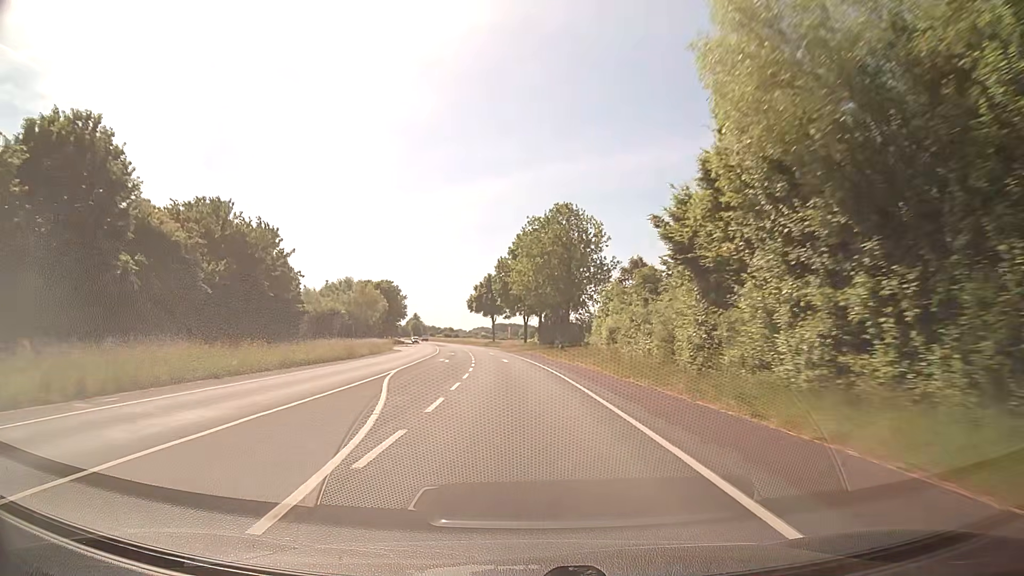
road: secondary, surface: asphalt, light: Day
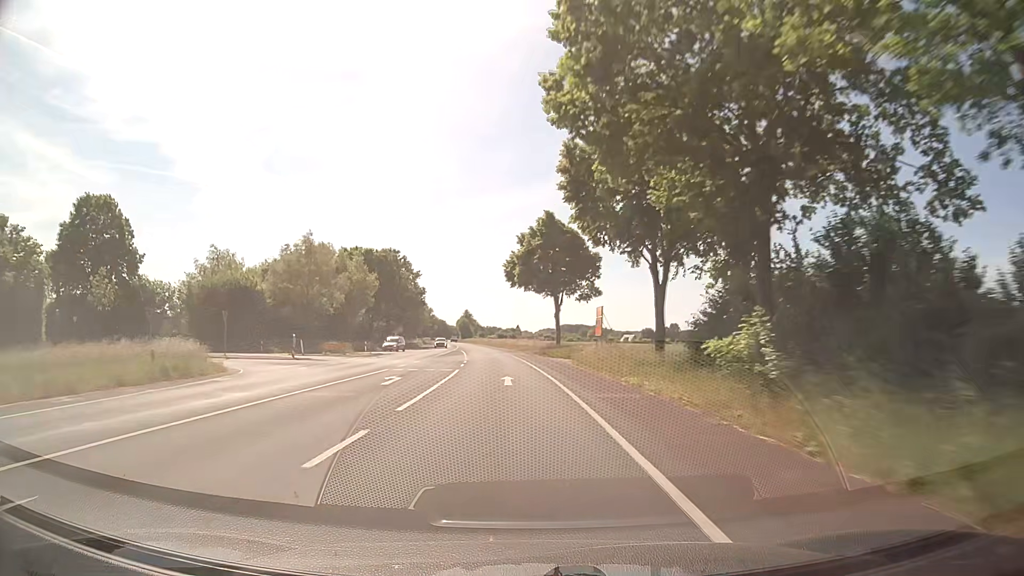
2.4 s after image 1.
(-3.0, +62.0) m; -6°
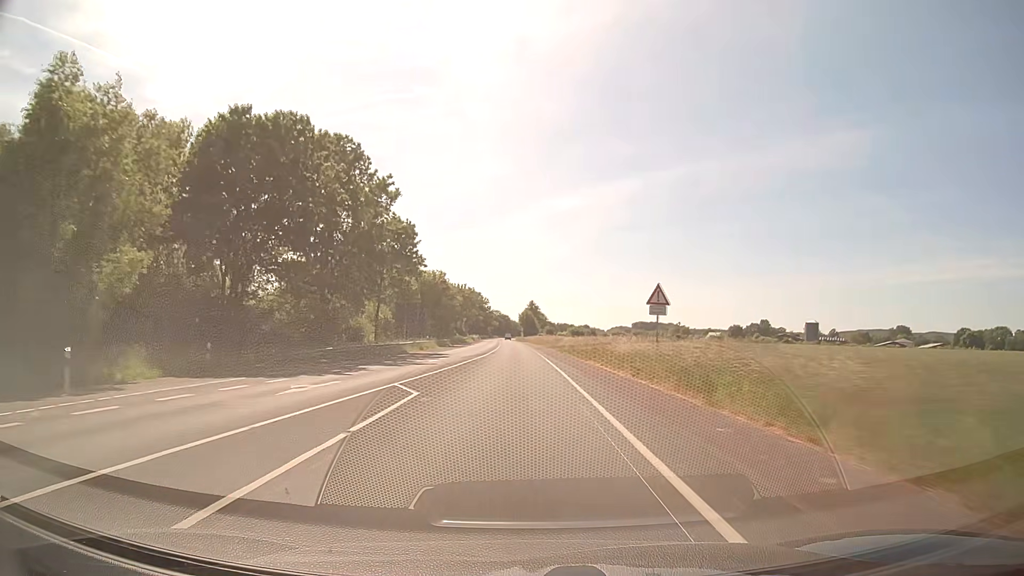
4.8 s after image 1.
(-3.4, +62.6) m; -6°
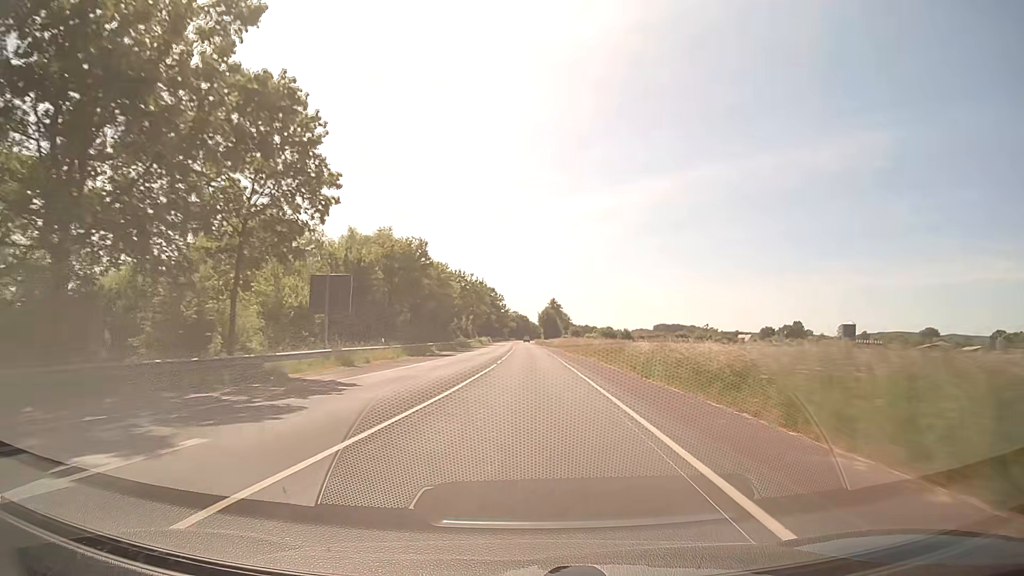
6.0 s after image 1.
(-0.6, +31.5) m; -2°
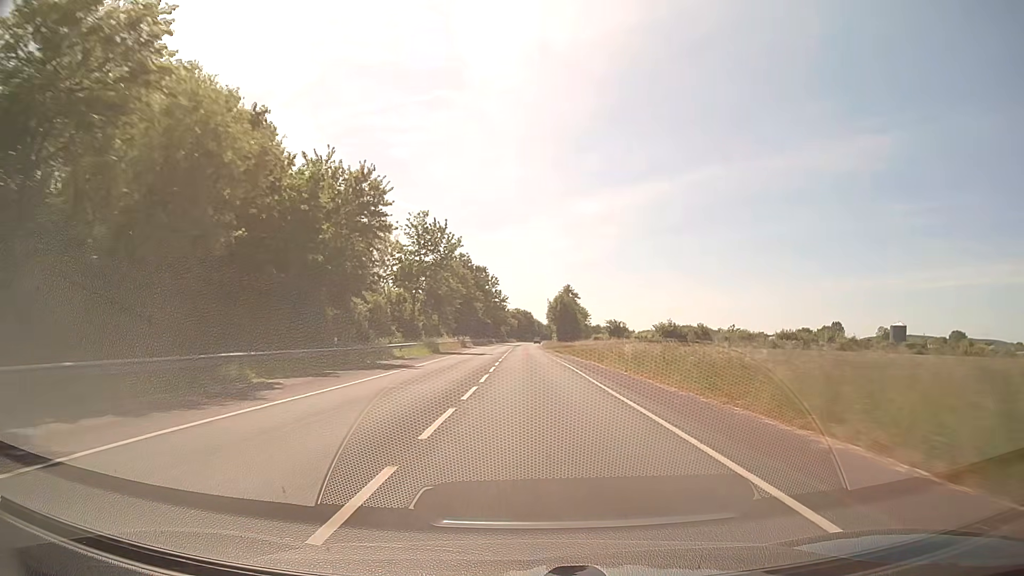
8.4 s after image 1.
(0.0, +63.2) m; 0°
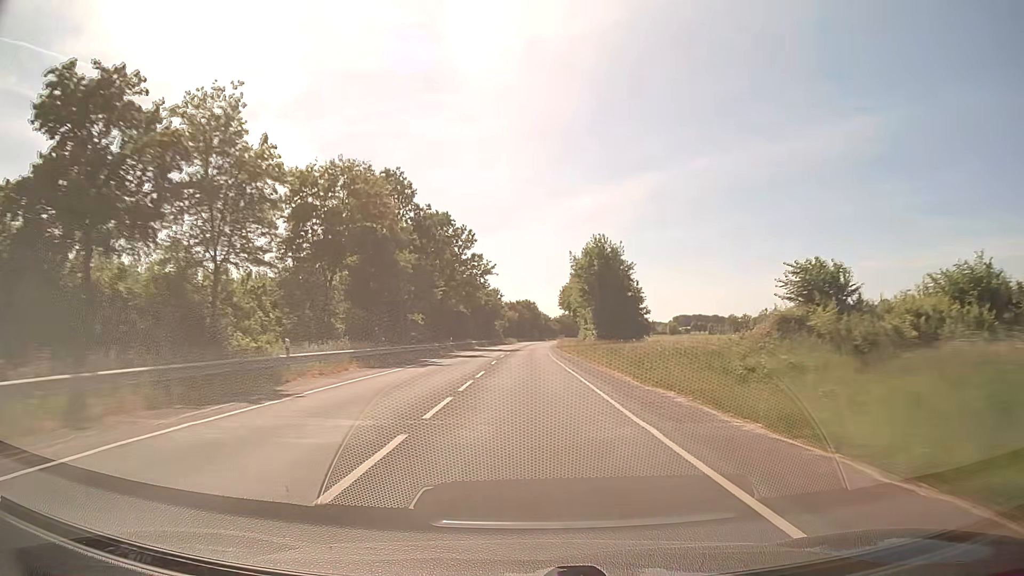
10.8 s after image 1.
(0.0, +63.2) m; 0°
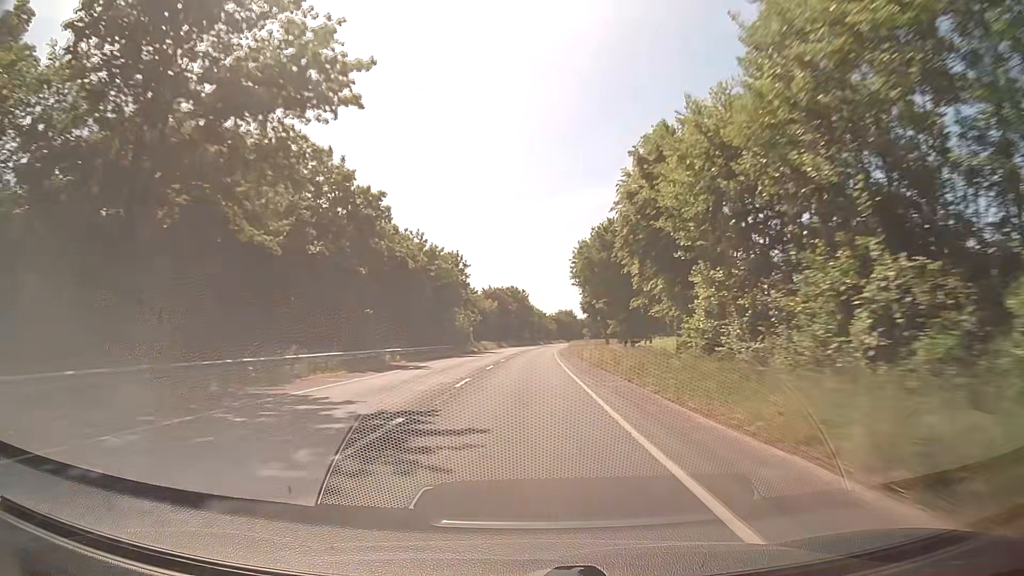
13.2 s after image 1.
(0.0, +63.2) m; +1°
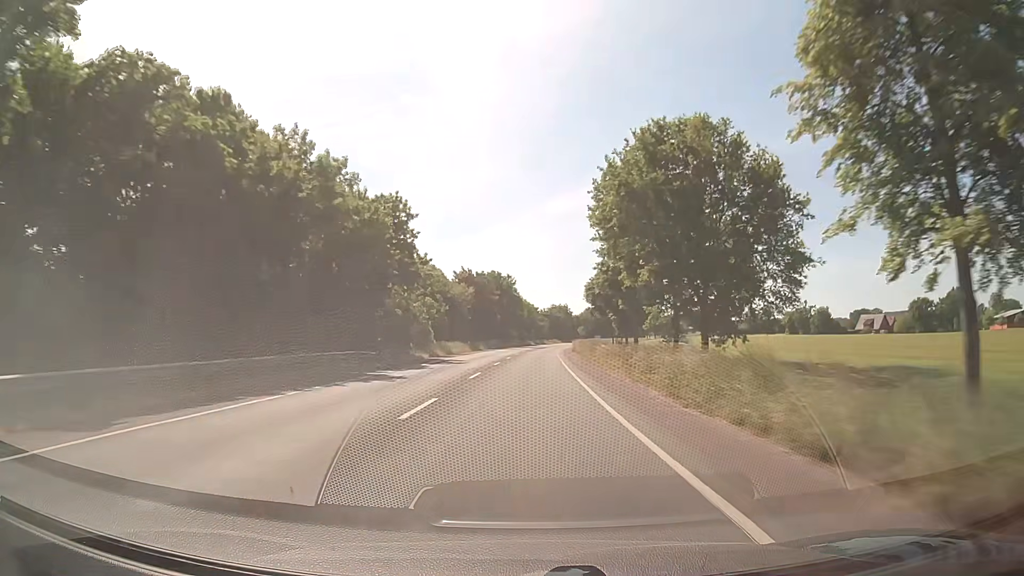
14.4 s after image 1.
(+0.2, +31.6) m; +1°
(0, +10) (0, +20) (0, +30) (0, +40) (+1, +50) (+1, +60) (+2, +70) (+2, +80) (+3, +90) (+4, +100) m
